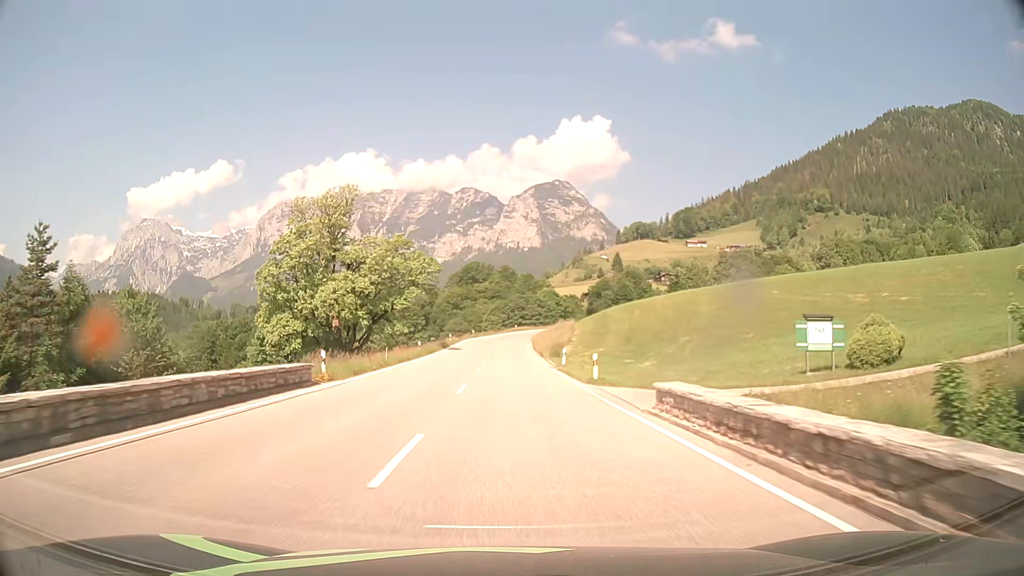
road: primary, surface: asphalt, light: Day
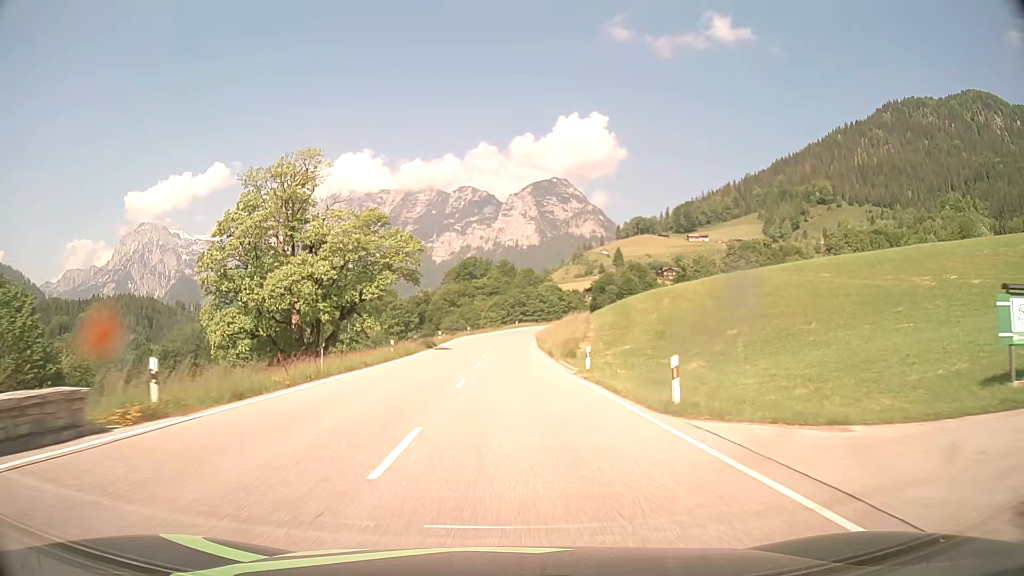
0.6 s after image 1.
(0.0, +11.9) m; 0°
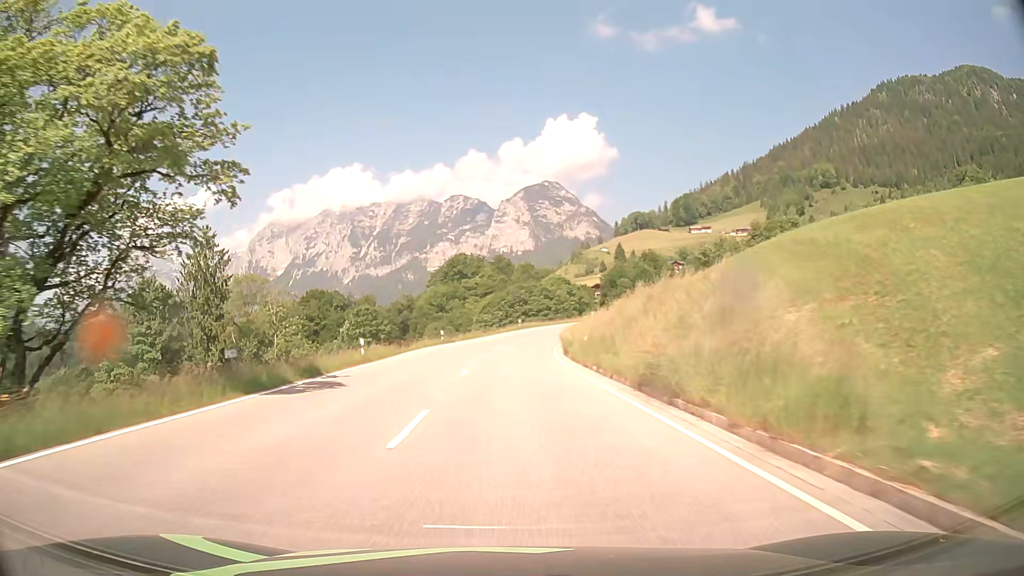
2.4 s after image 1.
(0.0, +34.3) m; 0°
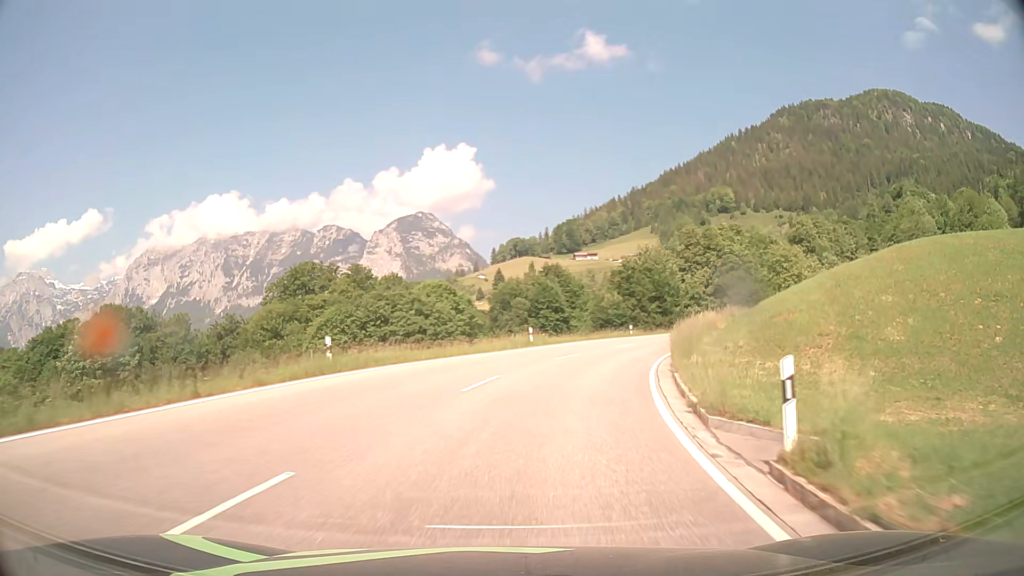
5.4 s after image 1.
(+2.2, +52.9) m; +10°
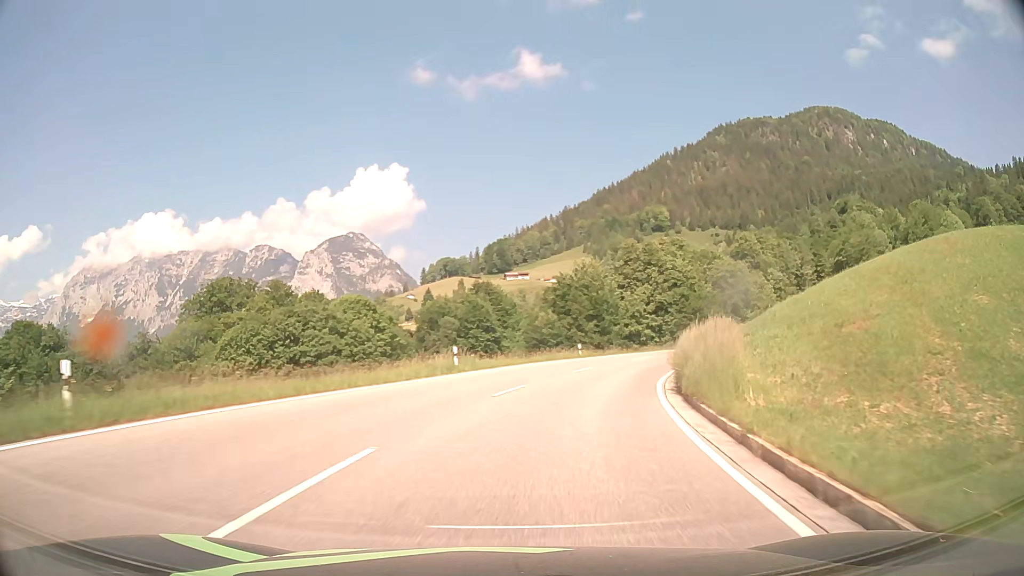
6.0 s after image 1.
(+0.5, +10.0) m; +6°
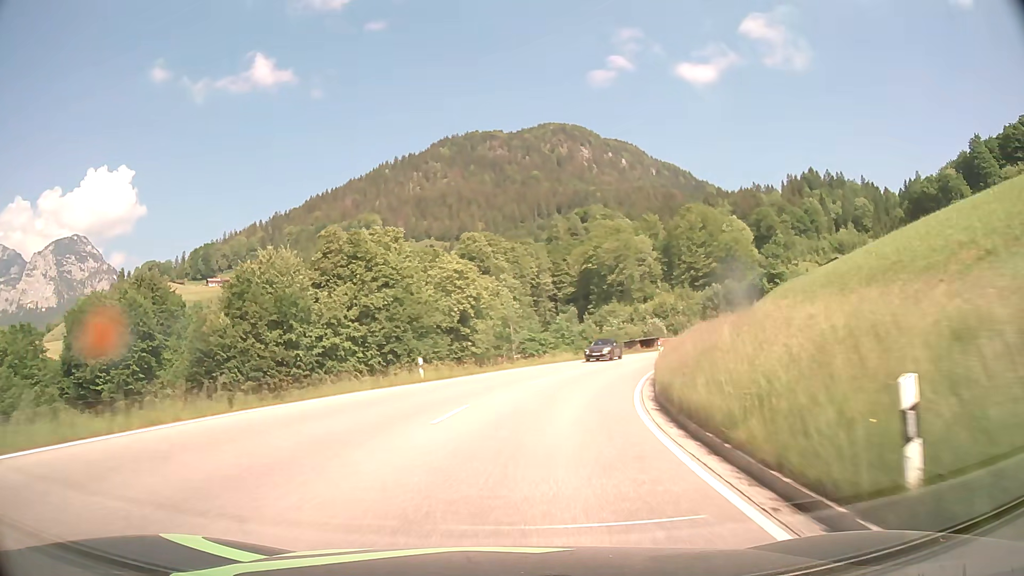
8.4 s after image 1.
(+8.8, +38.2) m; +25°
